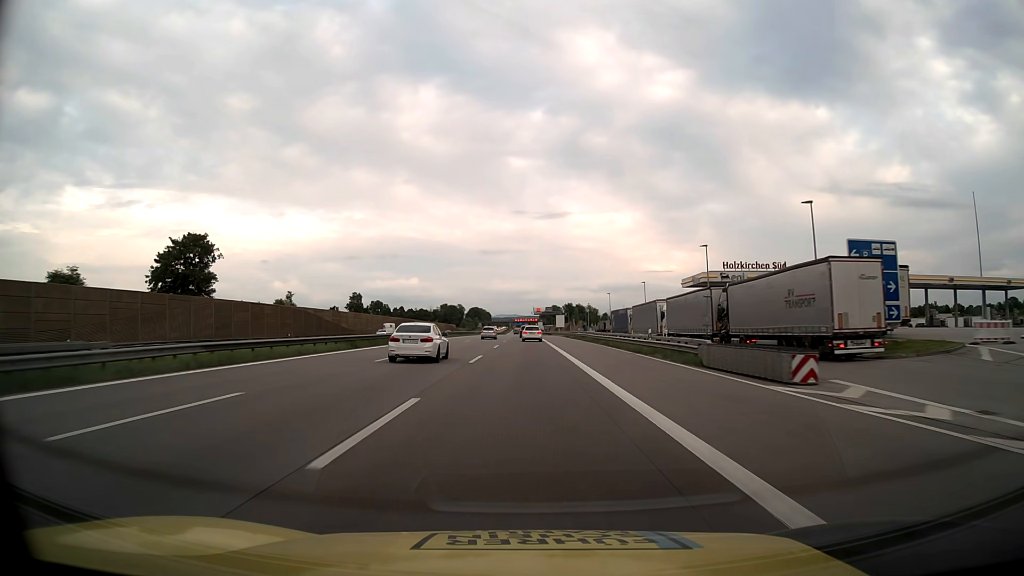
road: motorway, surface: asphalt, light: Day
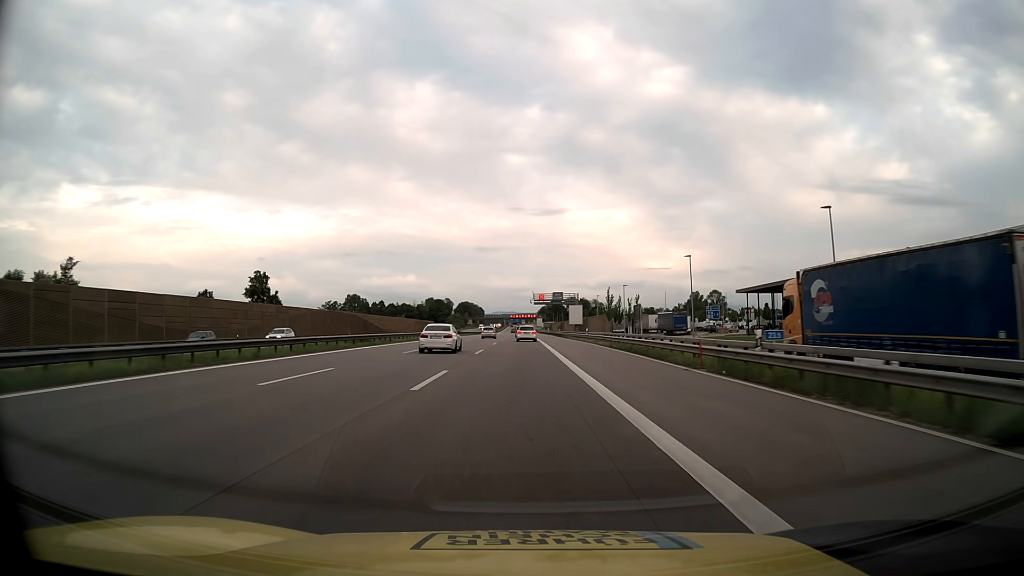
(+0.1, +64.7) m; 0°
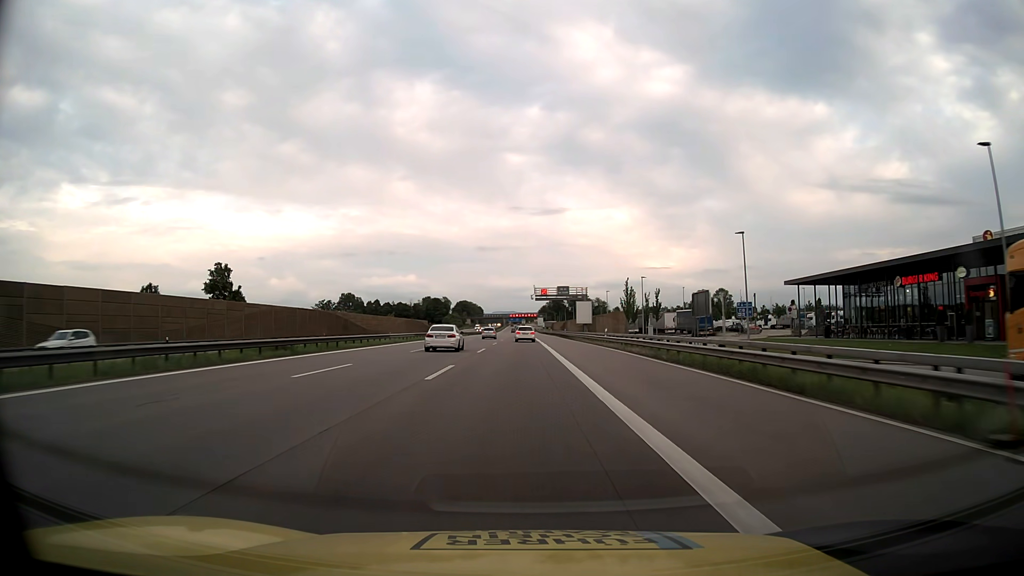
(0.0, +15.7) m; 0°
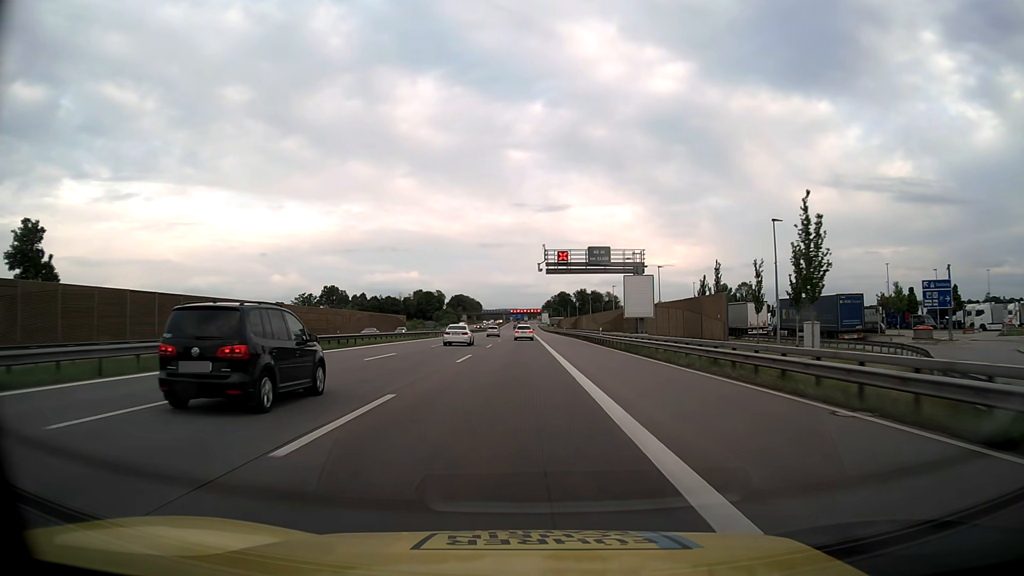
(-0.1, +45.6) m; 0°
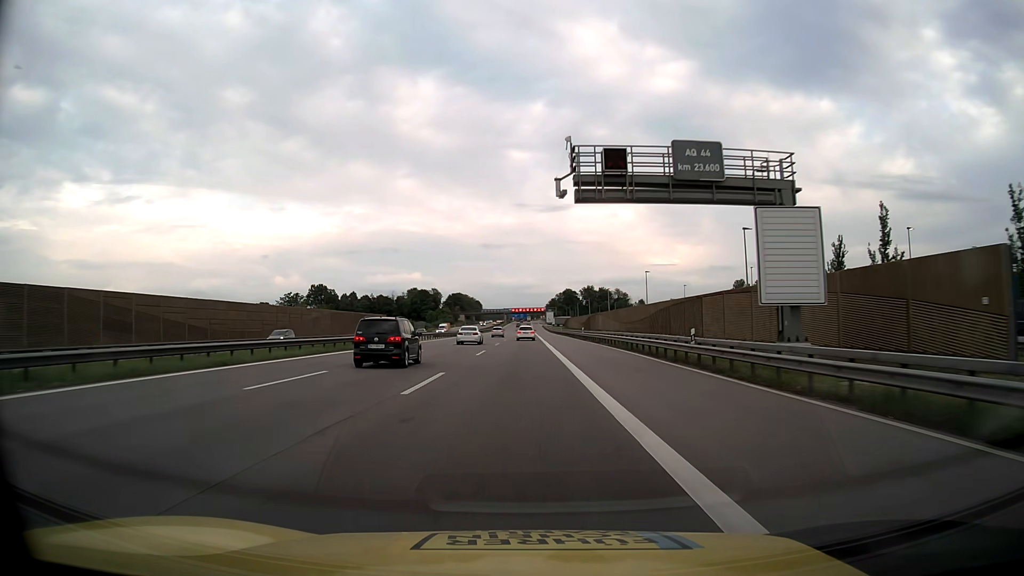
(-0.1, +29.5) m; 0°
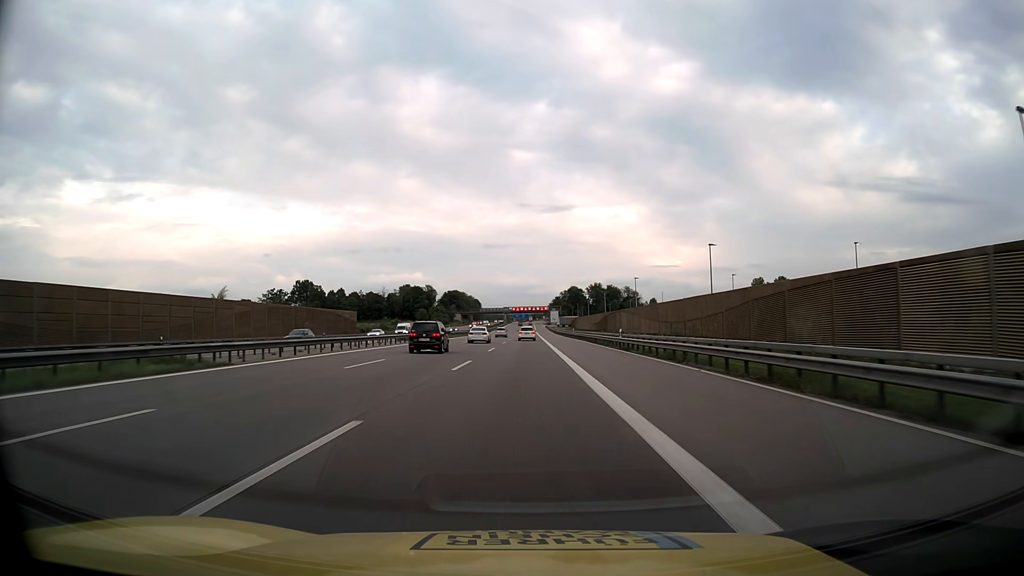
(-0.1, +29.1) m; 0°
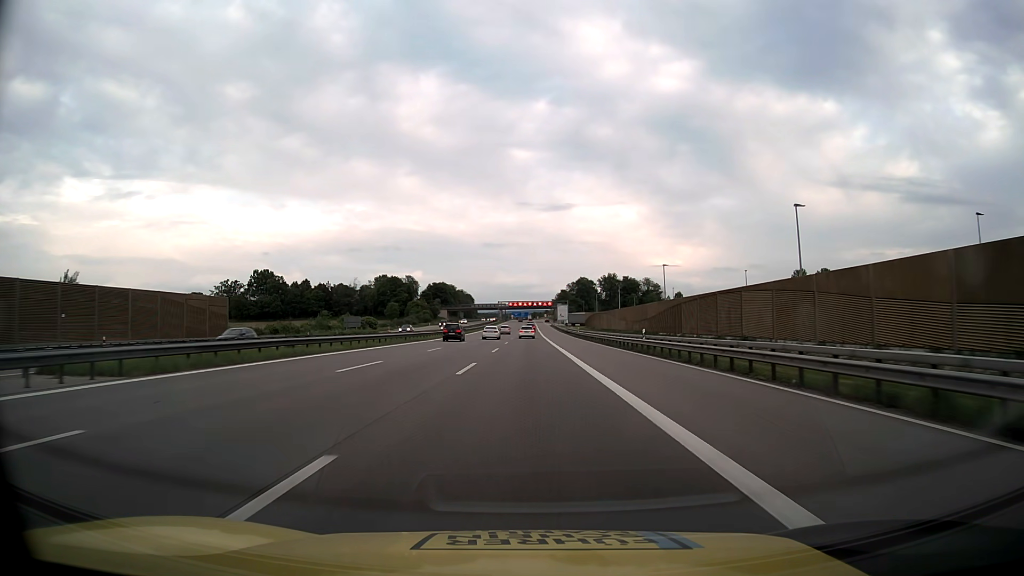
(-0.1, +57.5) m; 0°
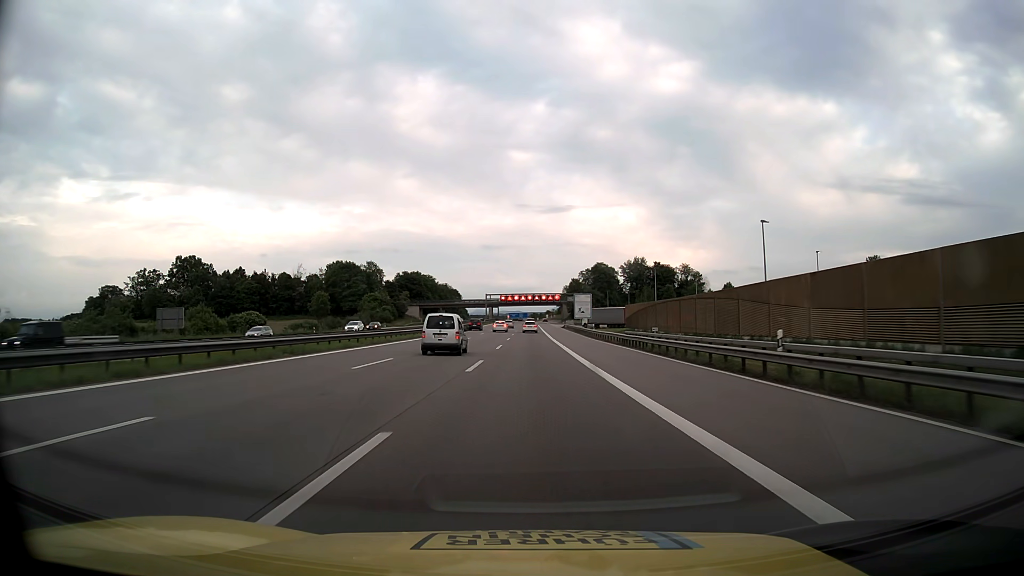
(+0.2, +71.2) m; 0°
(0, +10) (0, +20) (0, +30) (0, +40) (0, +50) (0, +60) (0, +70) (0, +80) (+1, +90) (+1, +100) m
